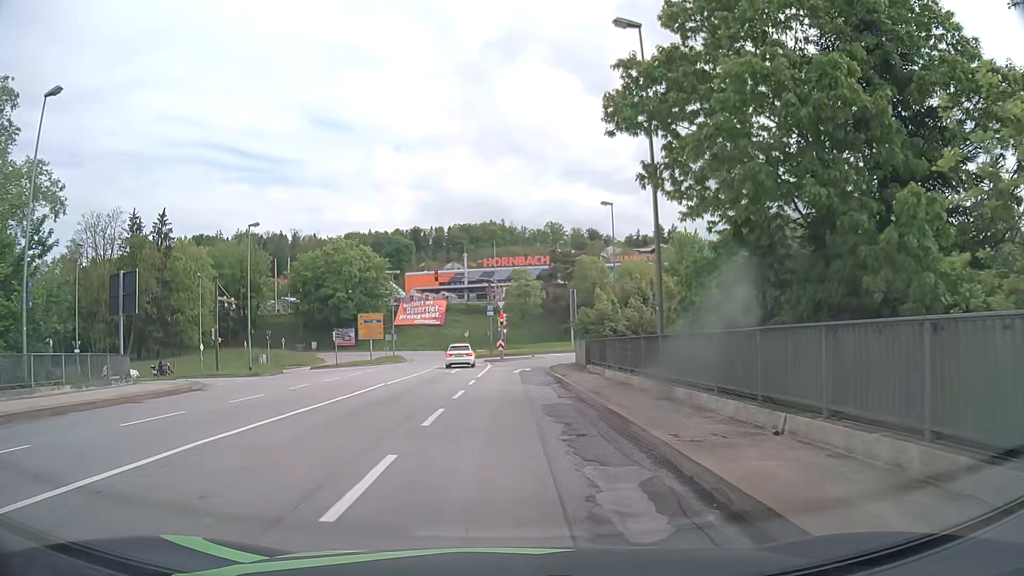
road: primary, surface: asphalt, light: Day
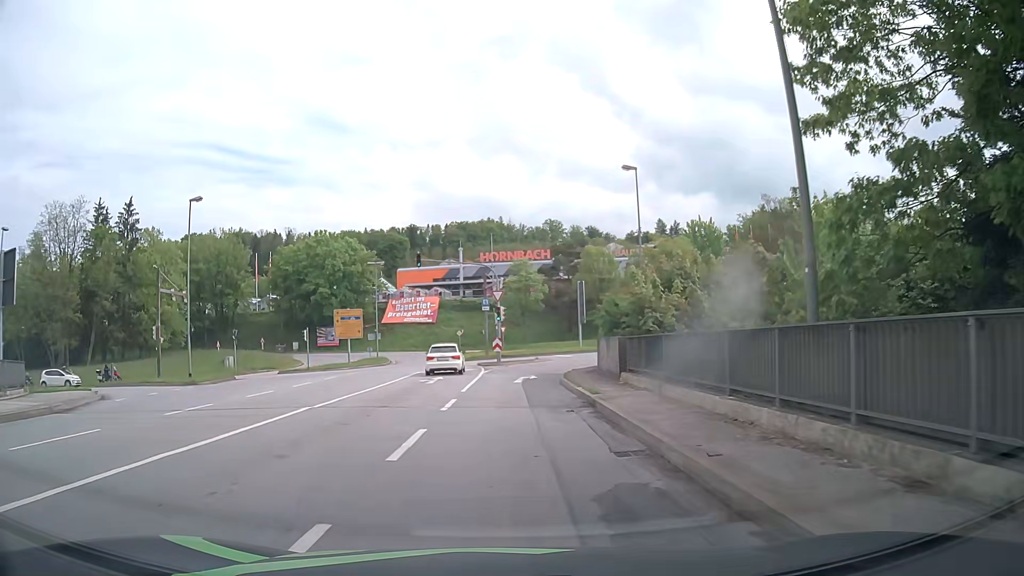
(0.0, +9.1) m; 0°
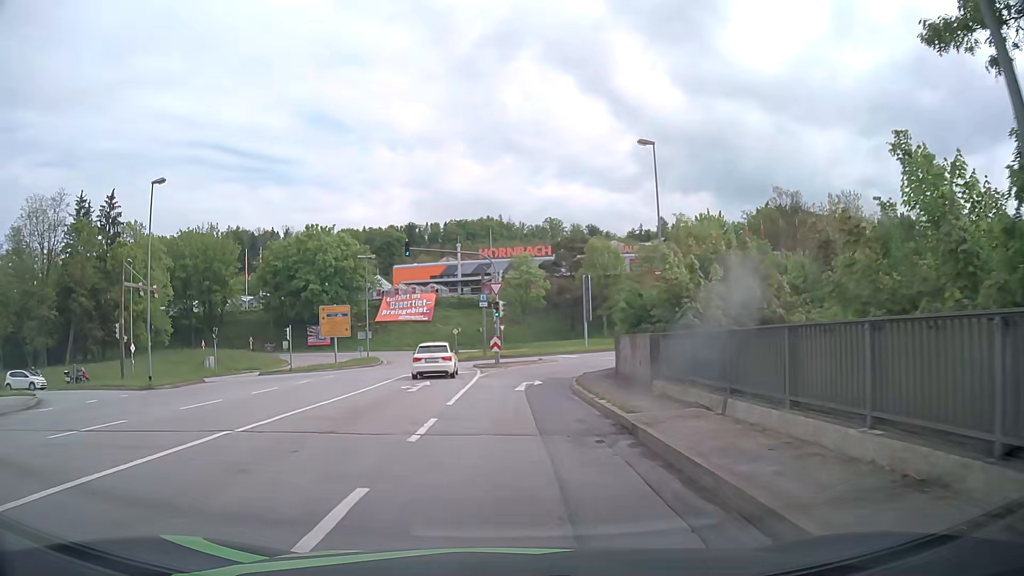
(0.0, +4.6) m; 0°
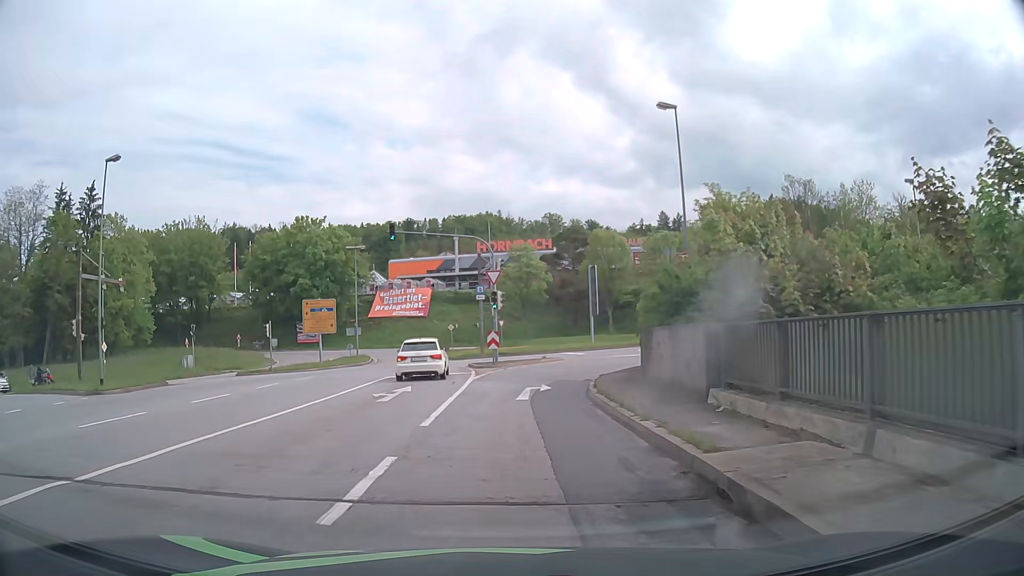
(0.0, +4.5) m; +1°
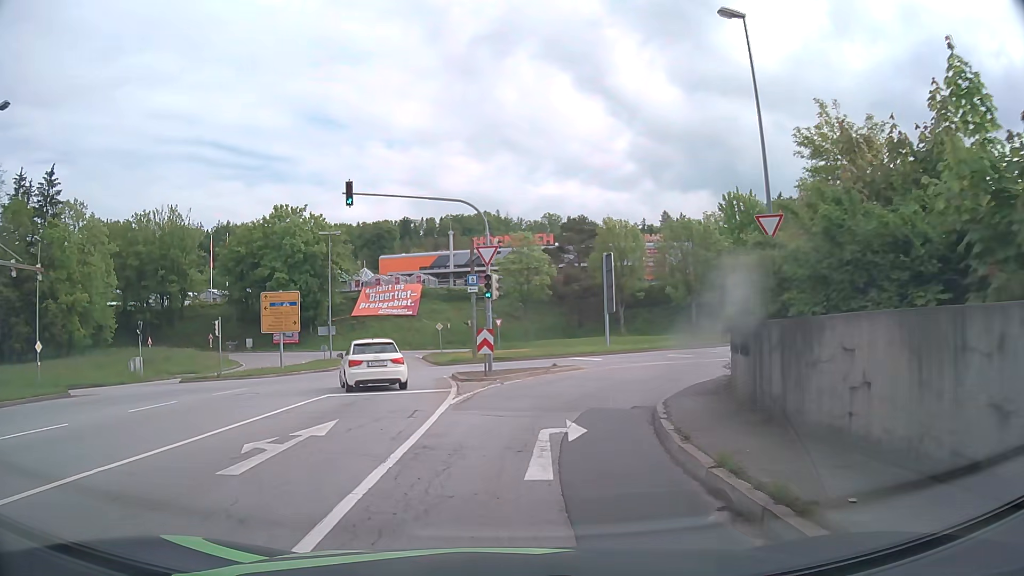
(-0.2, +8.6) m; -2°
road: primary_link
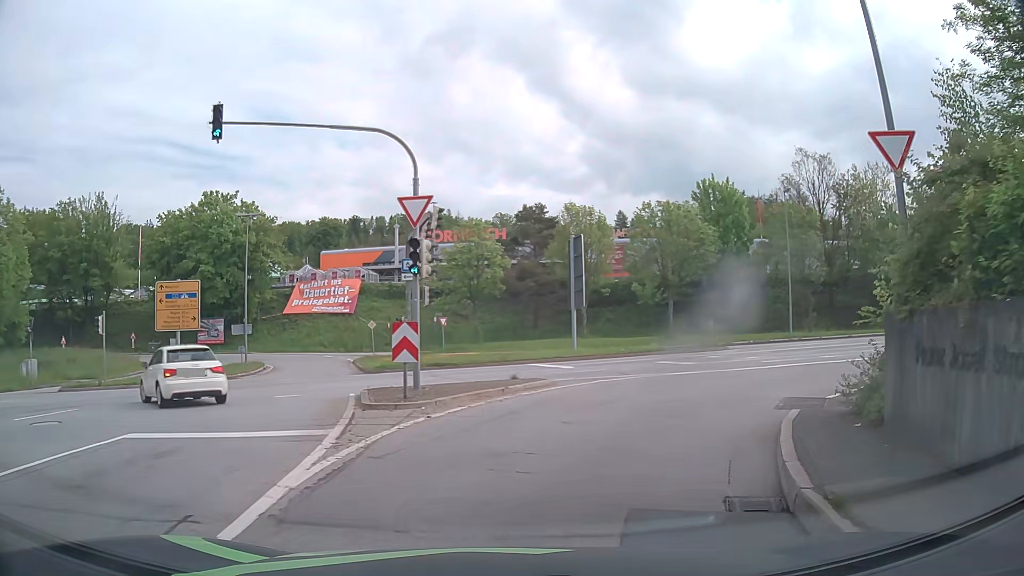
(+0.4, +8.1) m; +5°
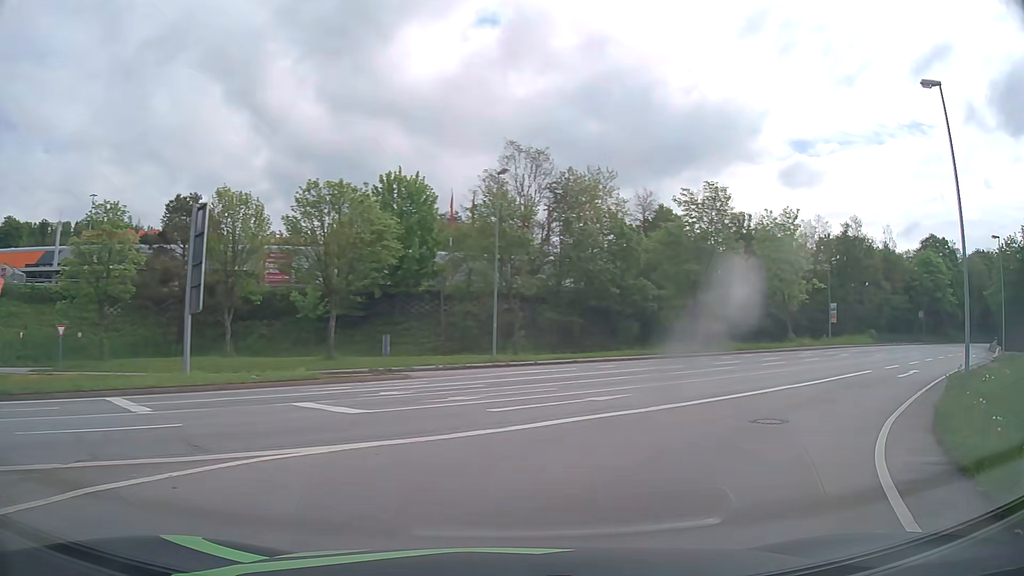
(+2.5, +11.4) m; +28°
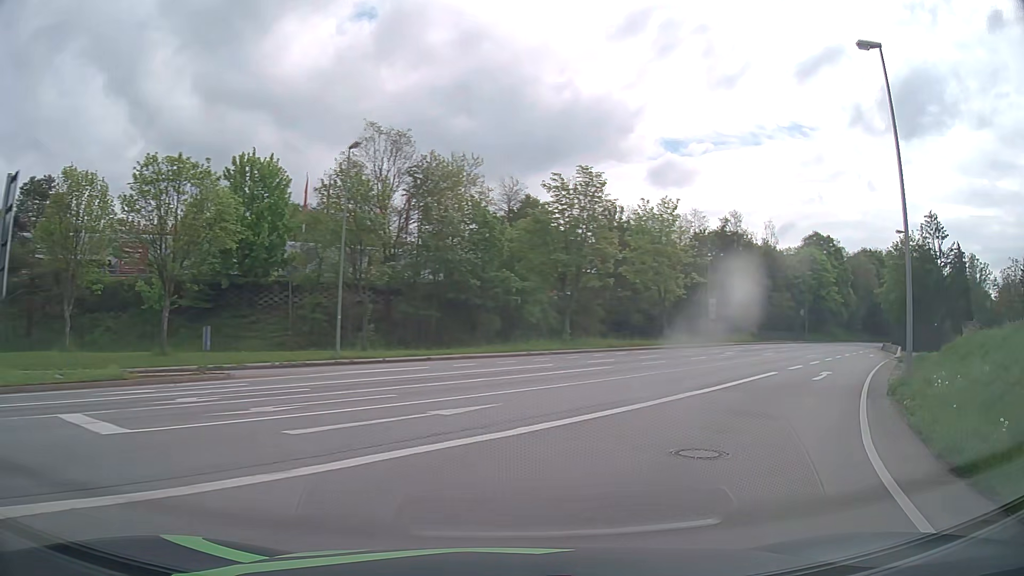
(+0.4, +4.0) m; +12°
(+2, +10) (+7, +18) (+13, +27) (+18, +35) (+23, +44) (+29, +52) (+34, +61) (+39, +69) (+45, +77) (+51, +85) m
